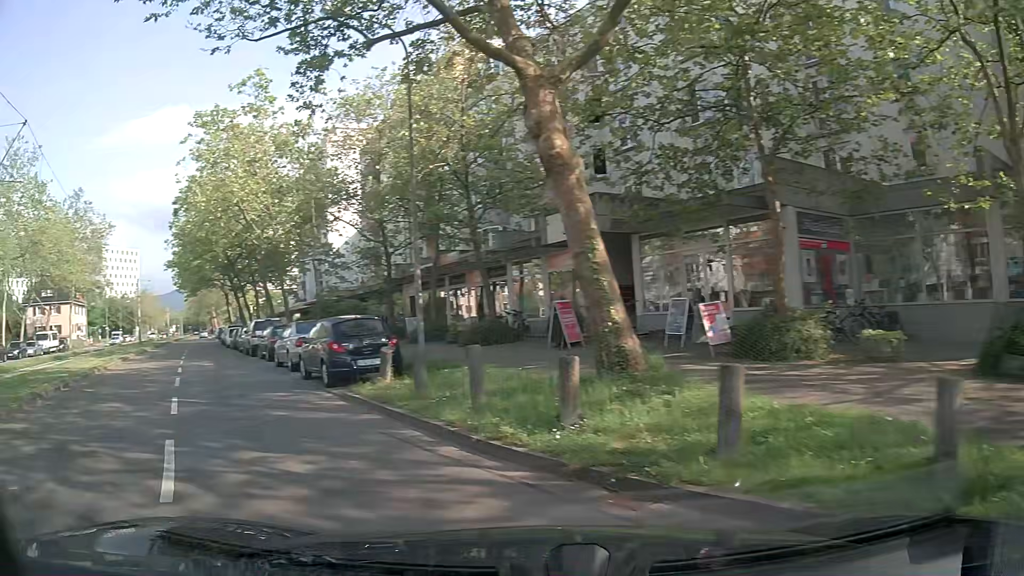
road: tertiary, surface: asphalt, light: Day
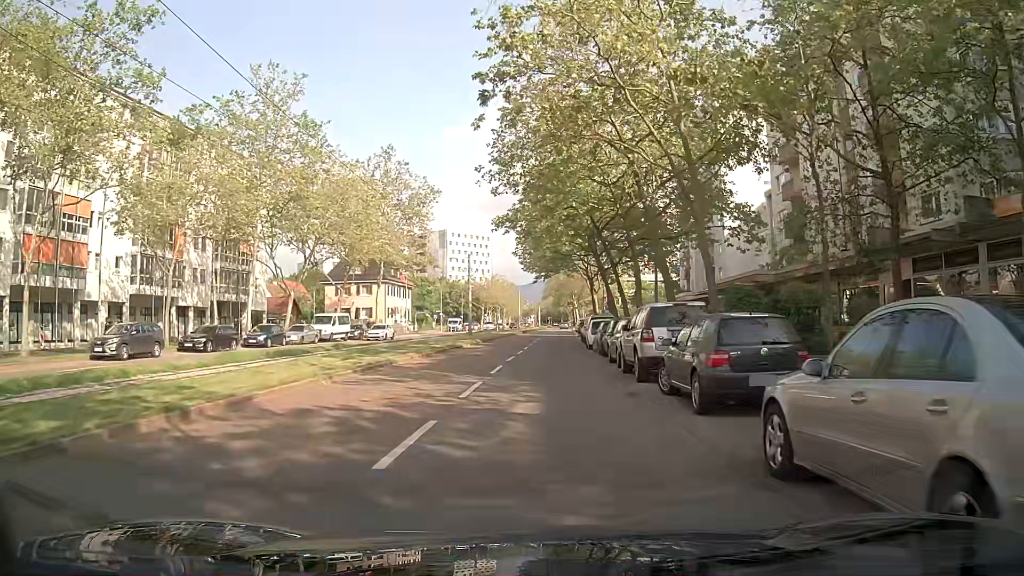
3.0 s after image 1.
(-6.0, +16.3) m; -29°
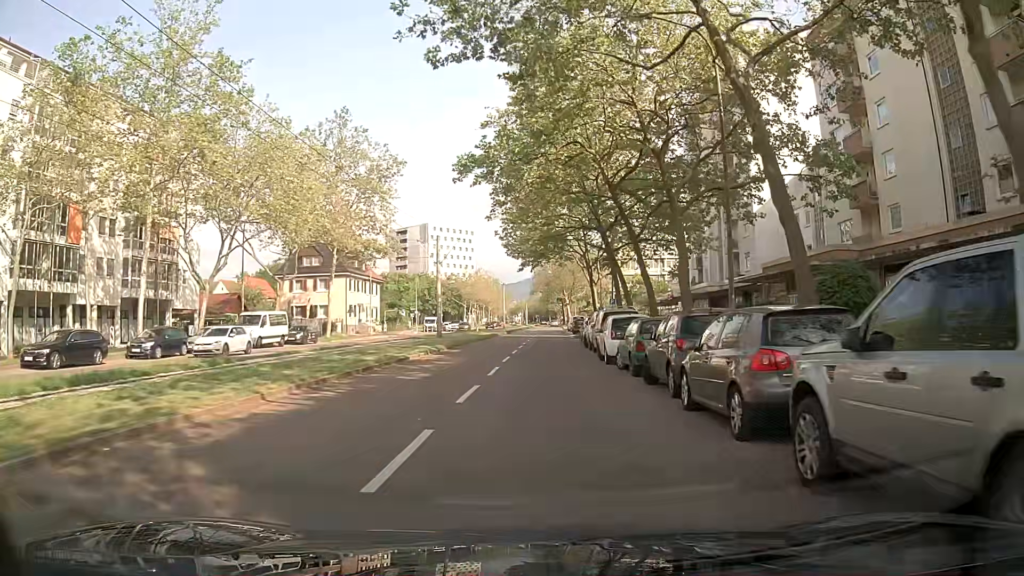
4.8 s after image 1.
(+0.3, +12.7) m; +1°
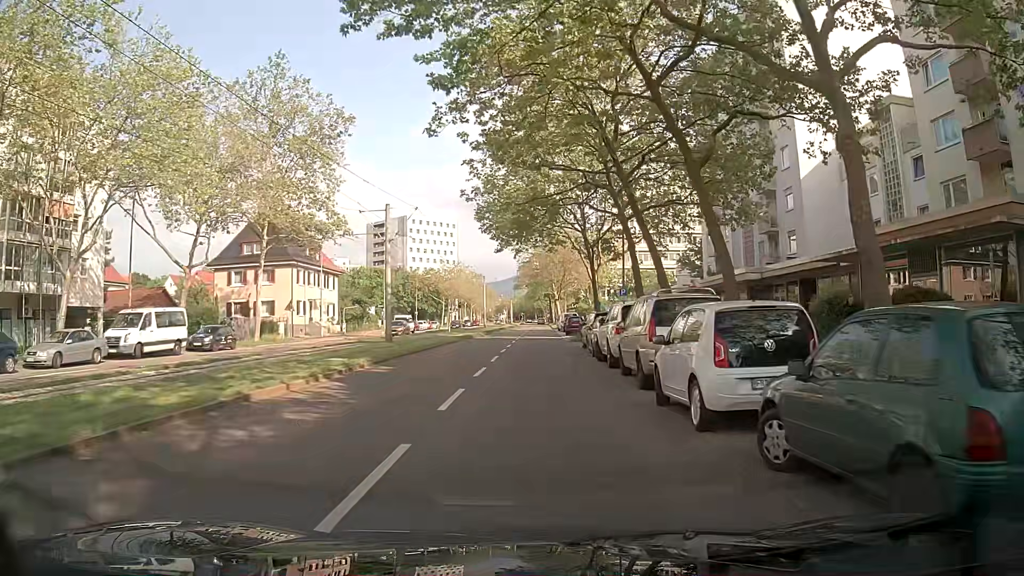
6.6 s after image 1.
(+0.3, +12.8) m; +2°
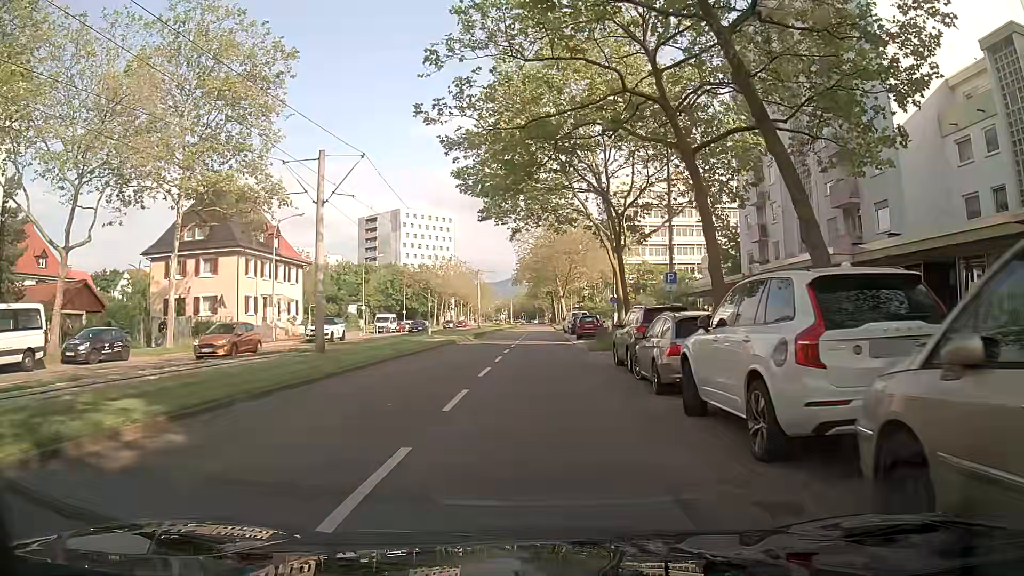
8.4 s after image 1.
(-0.1, +12.0) m; -1°
